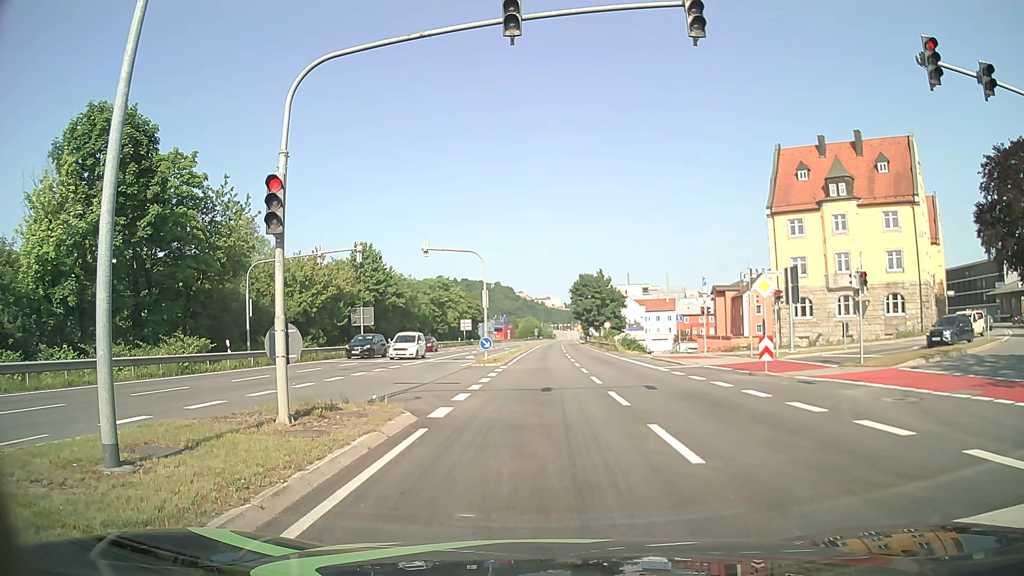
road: primary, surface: asphalt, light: Day
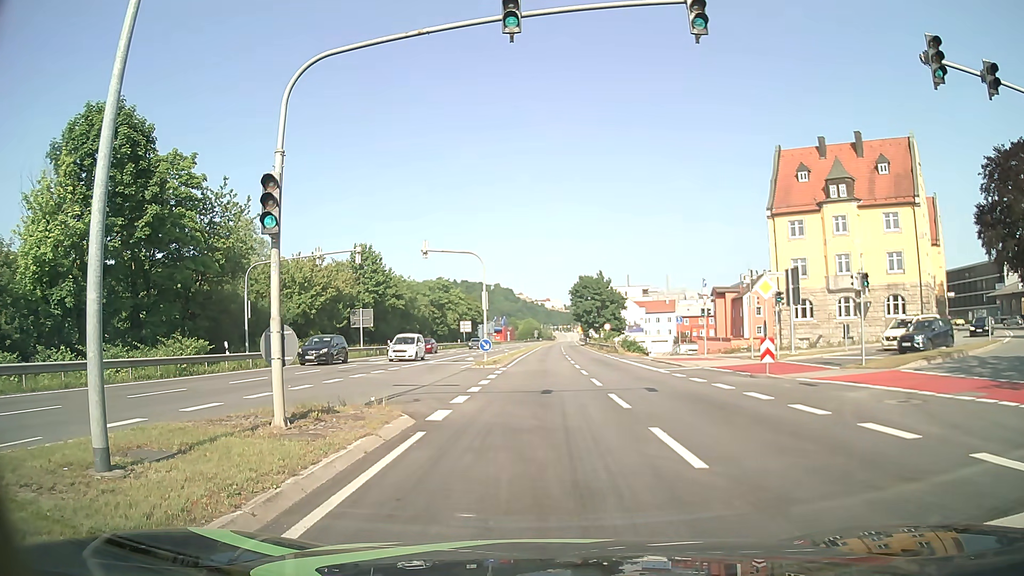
(0.0, +0.1) m; 0°
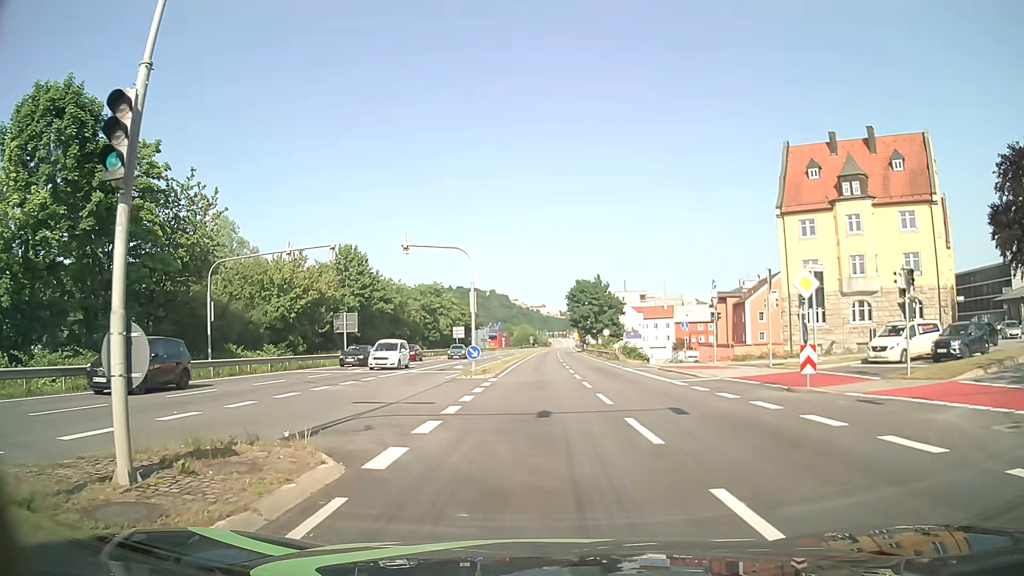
(+0.1, +4.2) m; +2°
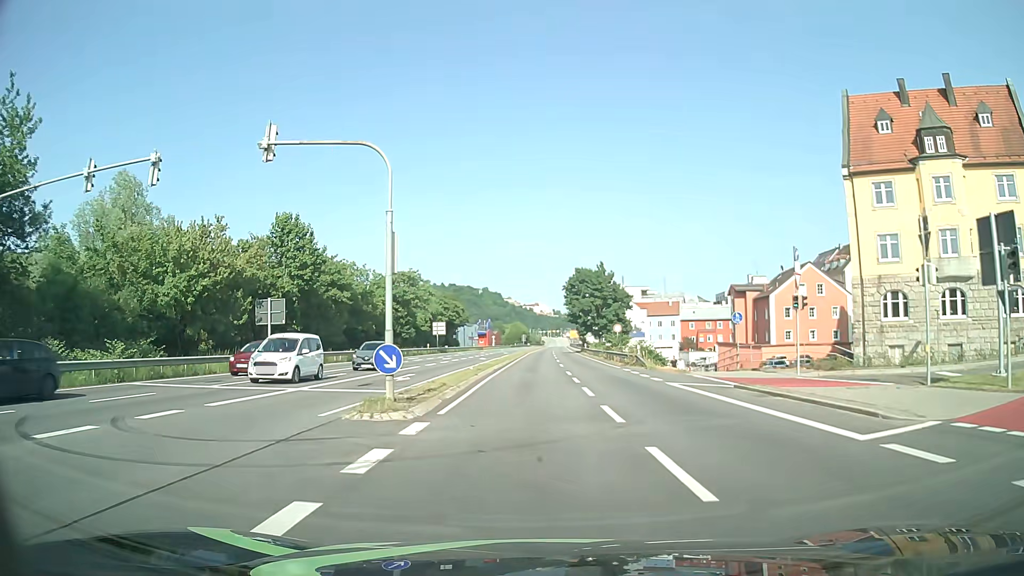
(+0.3, +15.9) m; 0°
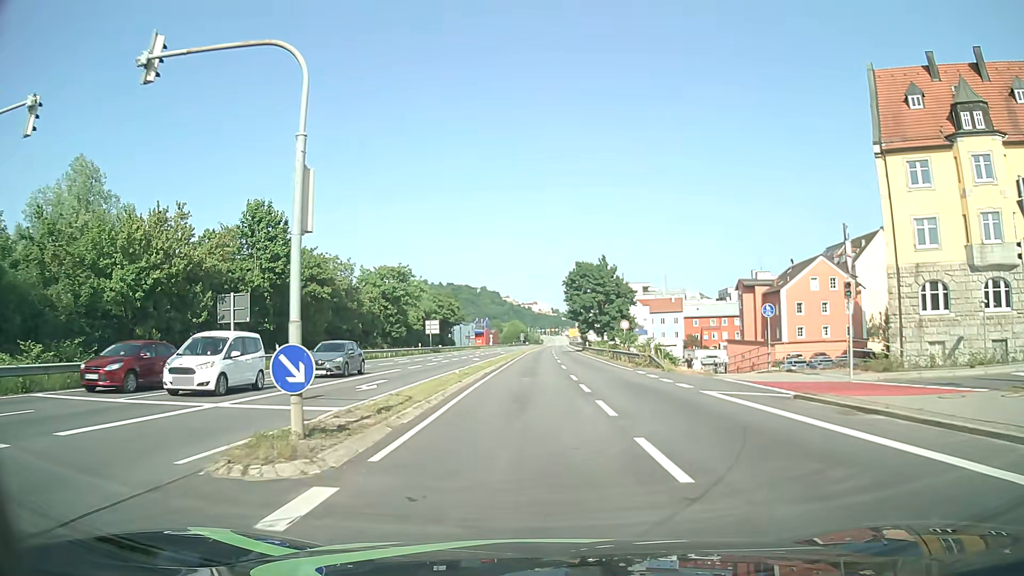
(+0.1, +5.4) m; 0°
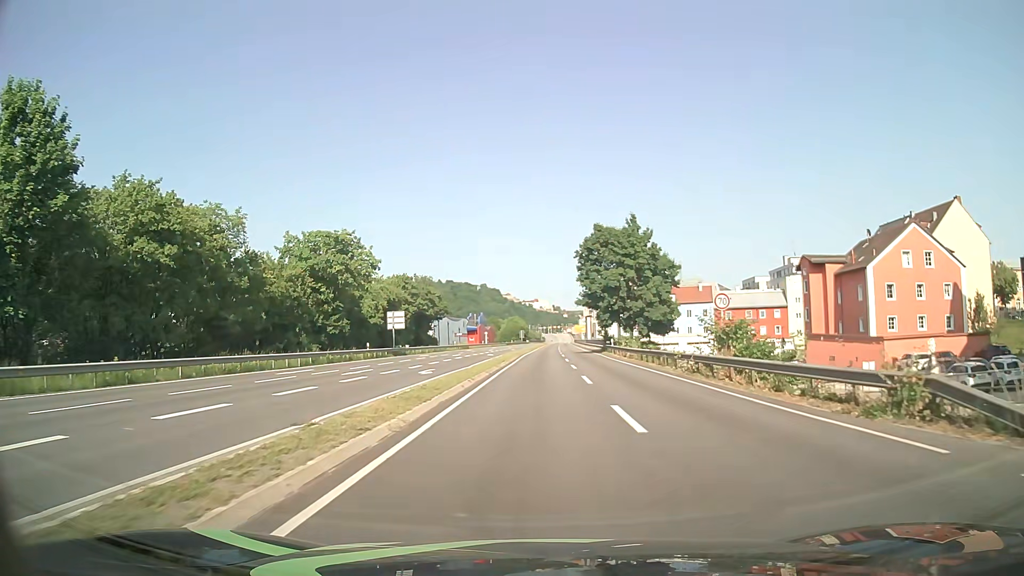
(+0.1, +26.2) m; +1°
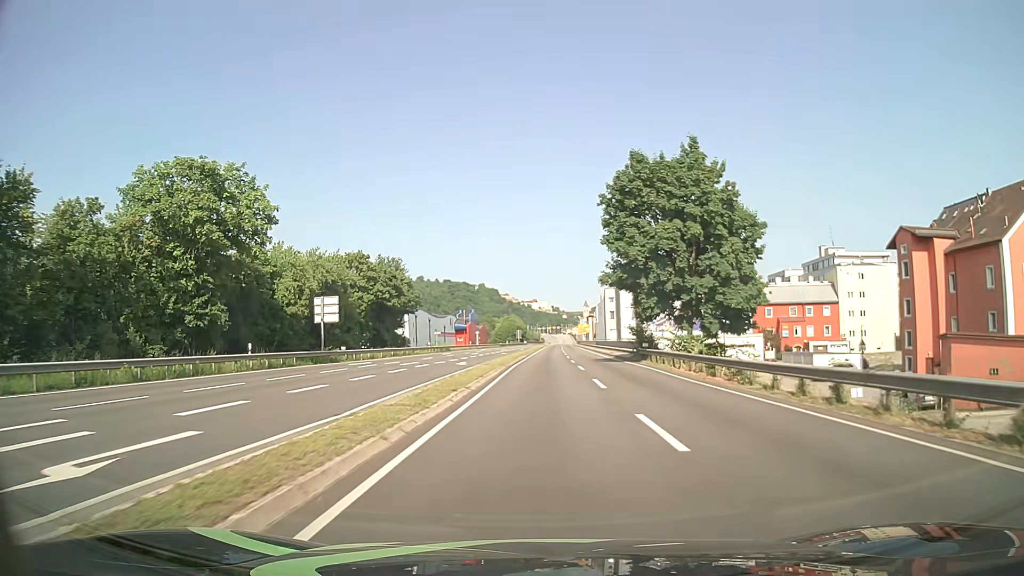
(-0.1, +23.8) m; 0°
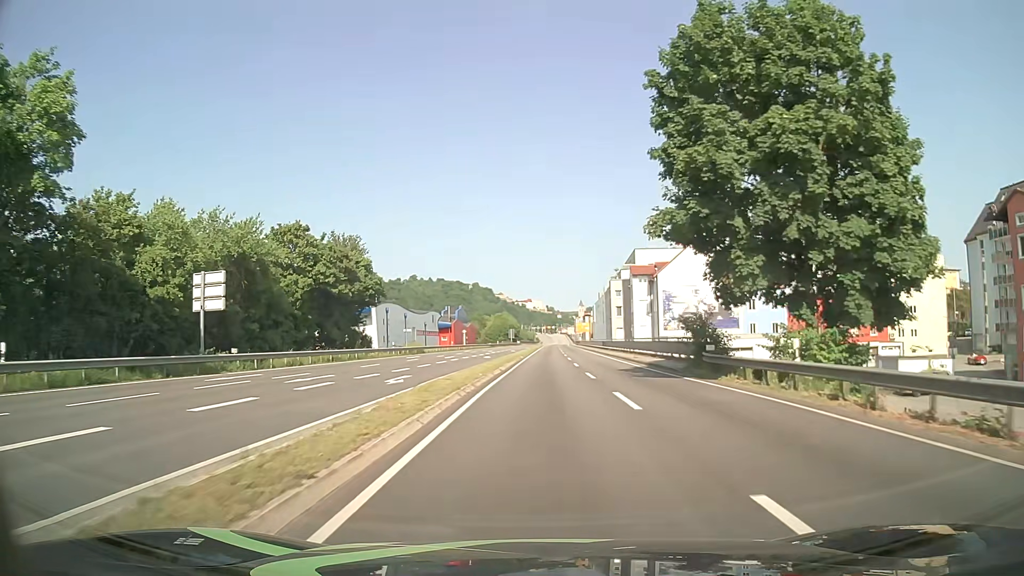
(+0.1, +17.6) m; +1°
(0, +10) (0, +20) (0, +30) (+1, +40) (+1, +50) (+1, +60) (+1, +70) (+1, +80) (+2, +90) (+2, +100) m
